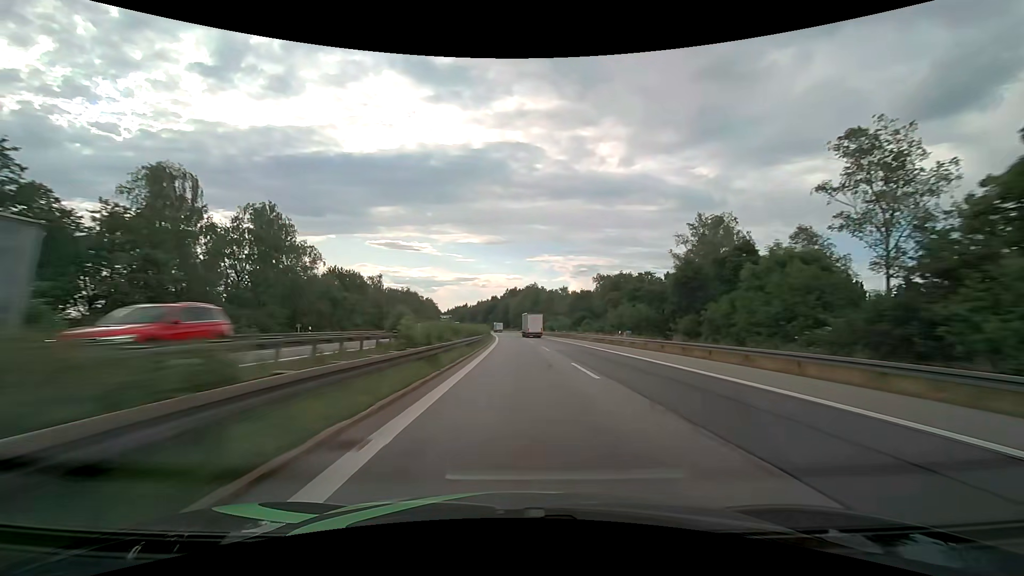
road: motorway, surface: asphalt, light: Day
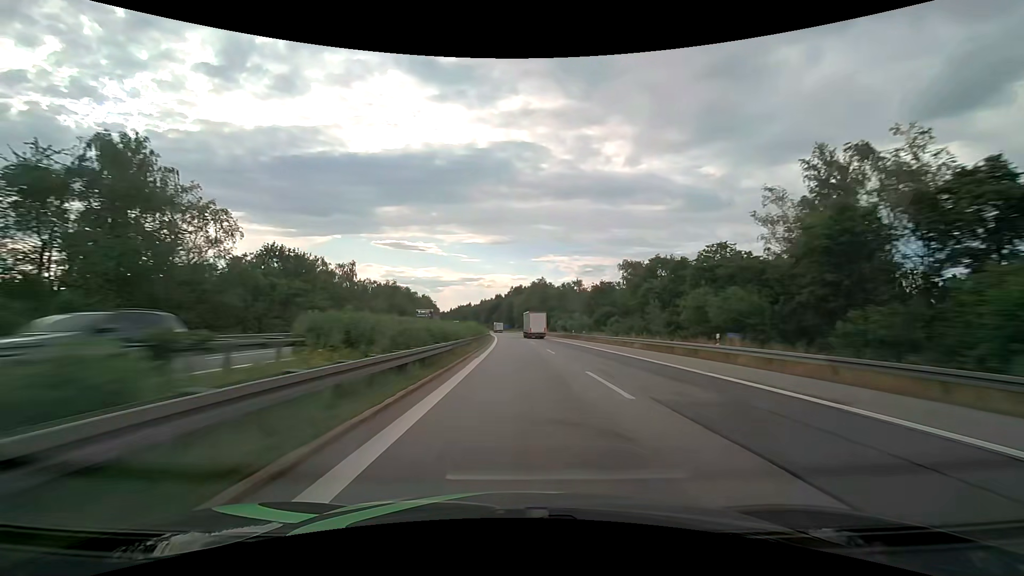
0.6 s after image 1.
(-0.1, +22.0) m; 0°
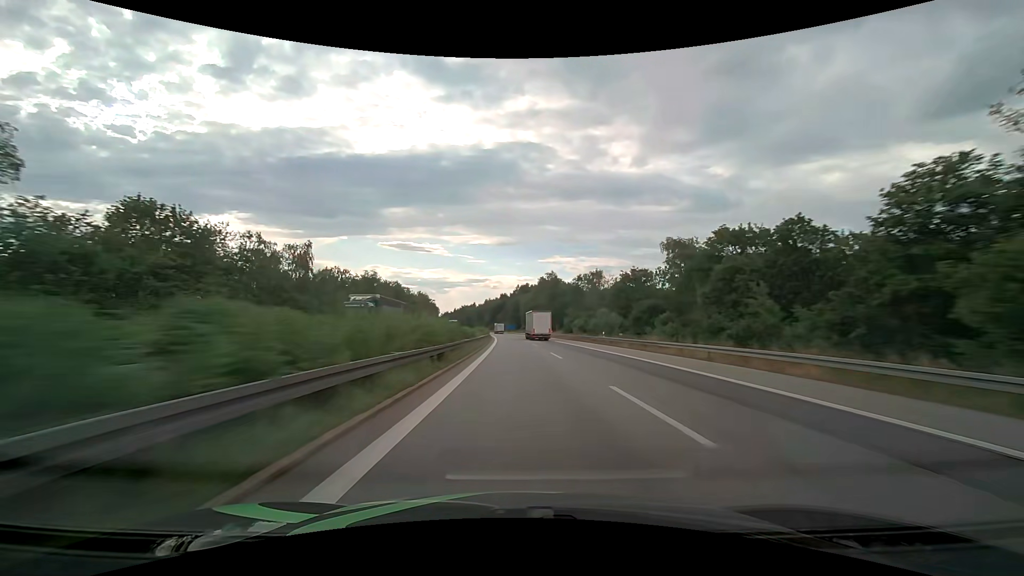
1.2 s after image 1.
(-0.1, +22.1) m; -1°
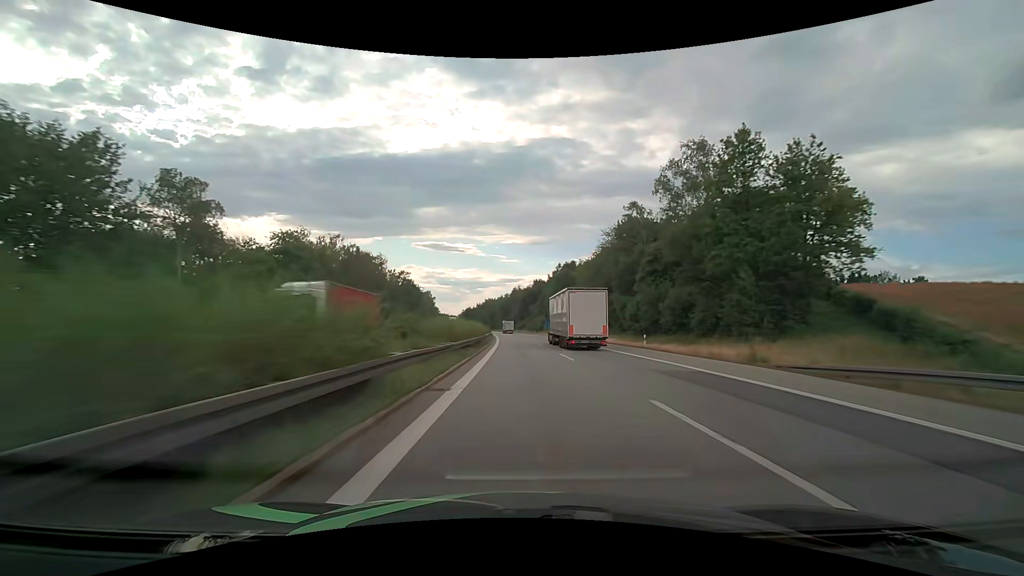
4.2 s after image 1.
(-4.2, +111.8) m; -4°
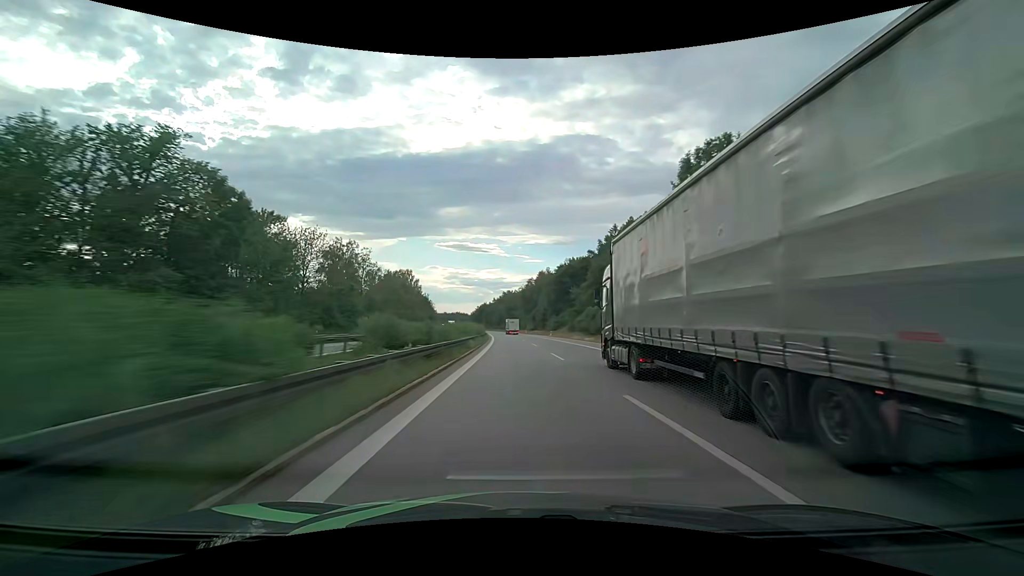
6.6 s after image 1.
(-2.1, +90.9) m; -3°
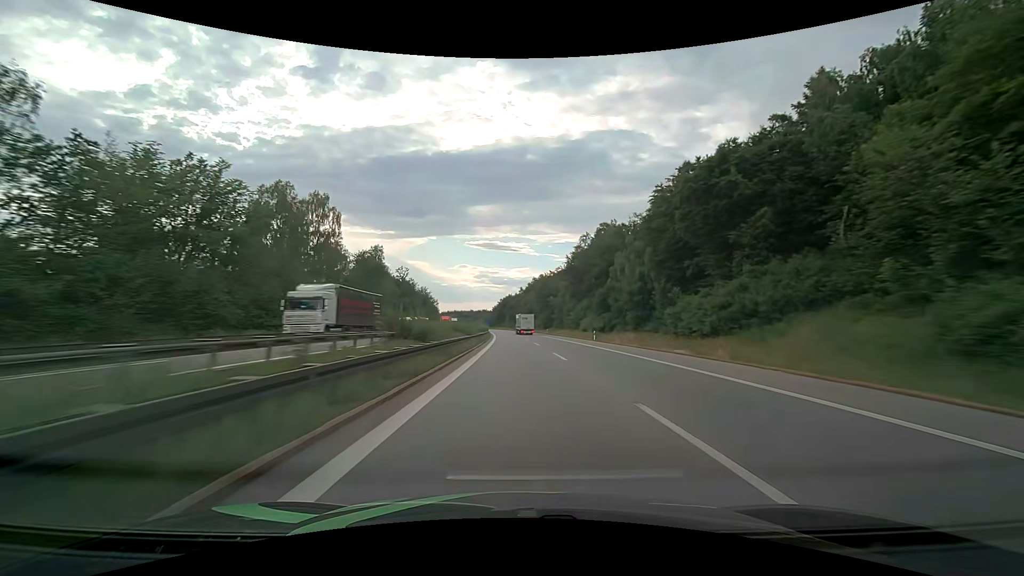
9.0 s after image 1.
(-2.9, +91.6) m; -3°
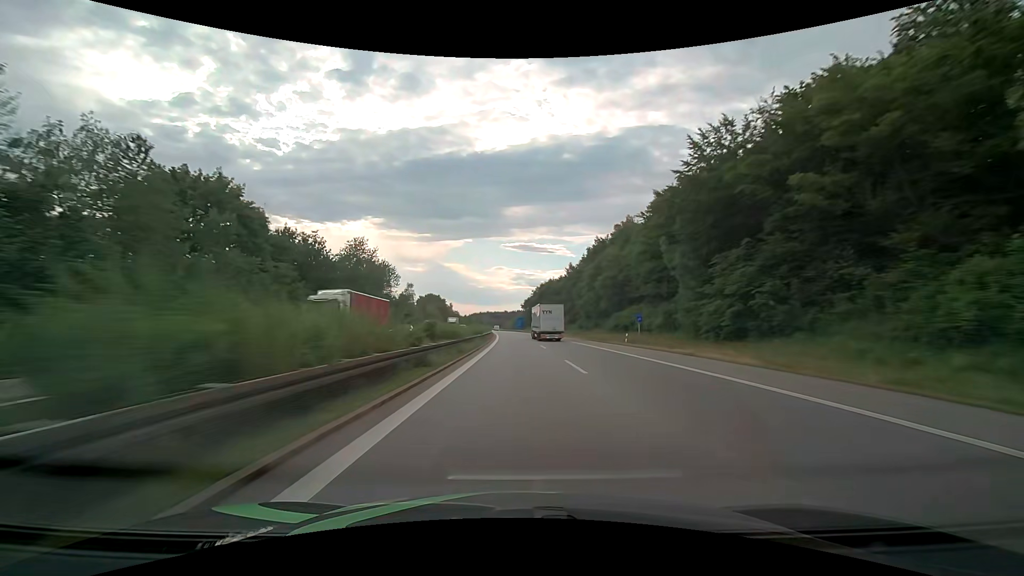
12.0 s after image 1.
(-3.7, +114.9) m; -4°
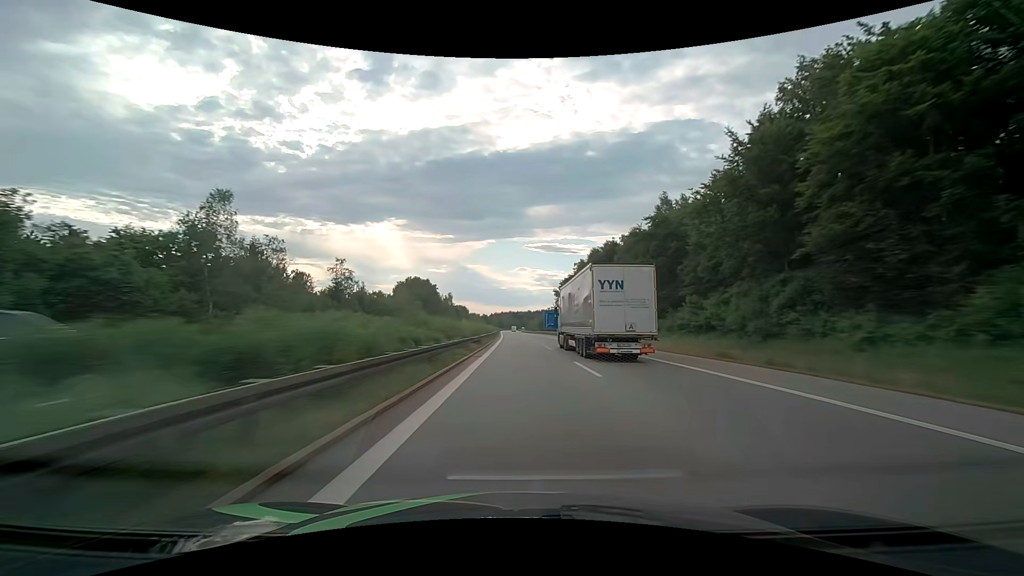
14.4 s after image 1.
(-2.3, +92.0) m; -3°
(0, +10) (0, +20) (0, +30) (0, +40) (-1, +50) (-1, +60) (-1, +70) (-1, +80) (-2, +90) (-2, +100) m
